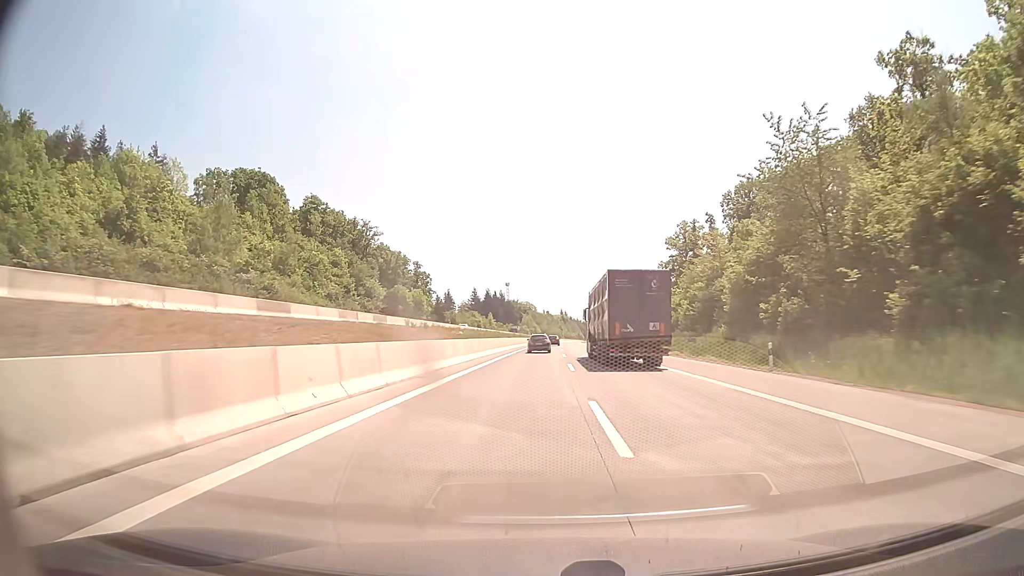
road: motorway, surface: concrete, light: Day
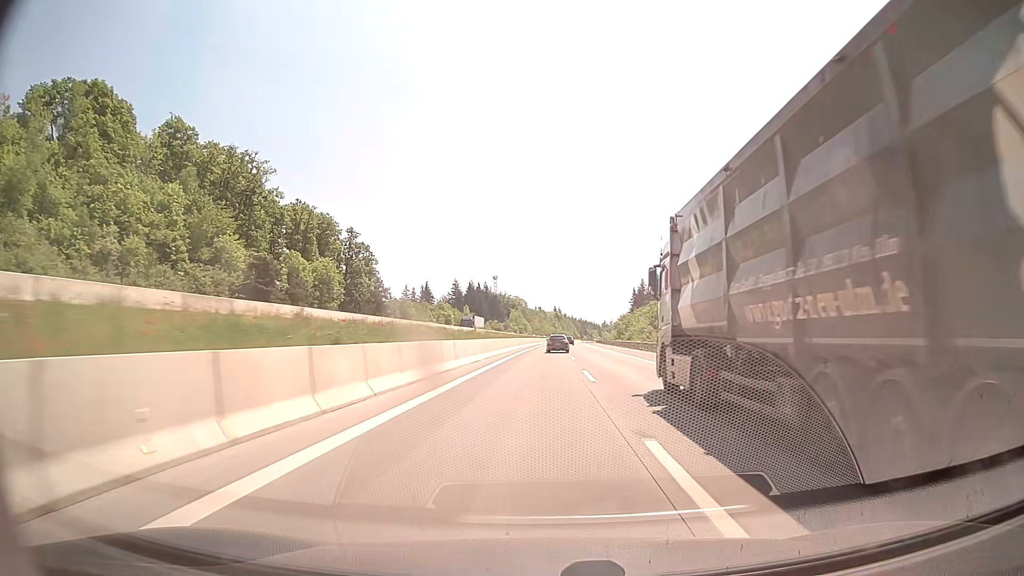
(+0.2, +59.0) m; +1°
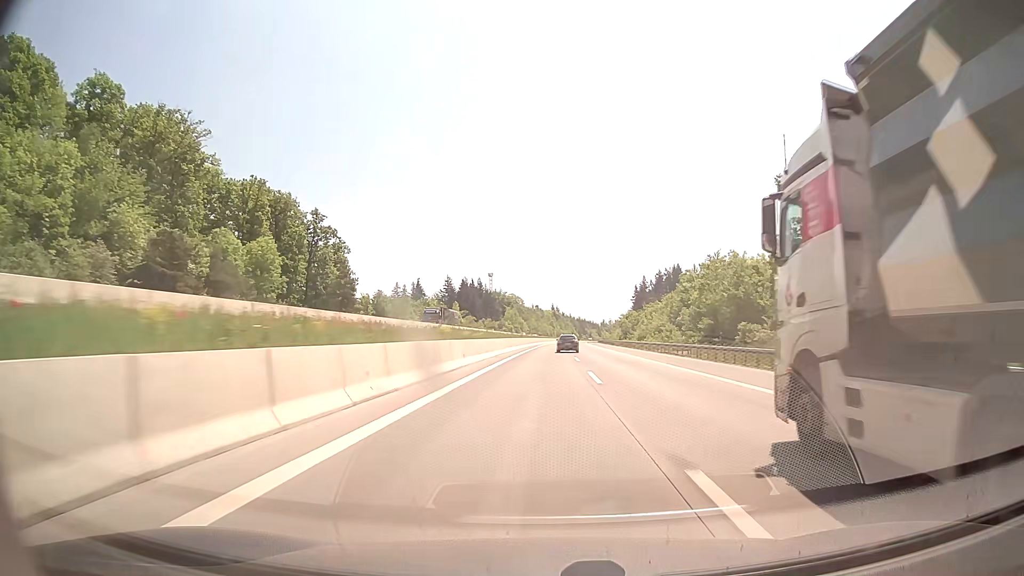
(+0.1, +19.6) m; 0°
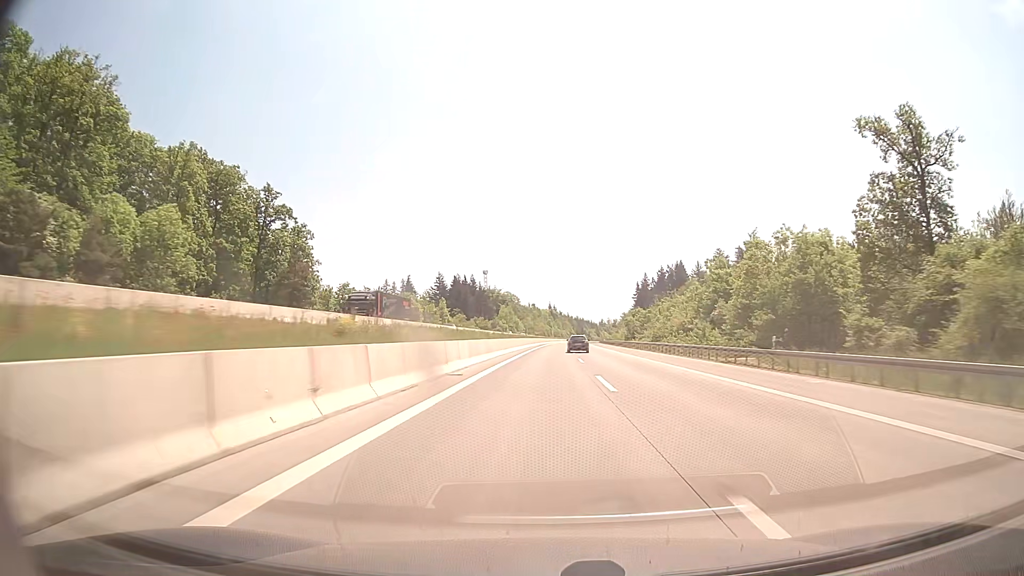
(0.0, +19.6) m; 0°
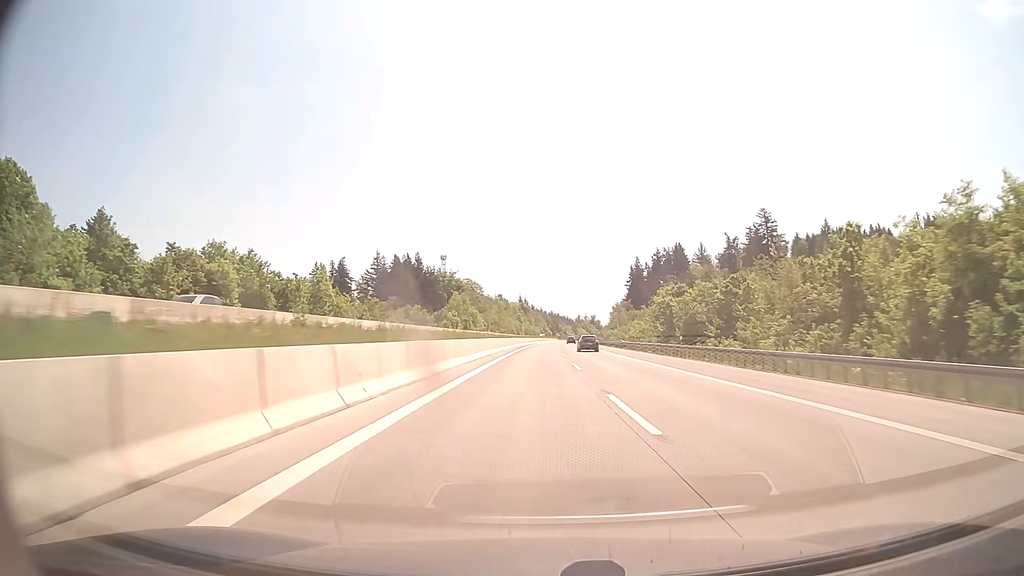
(+1.2, +79.0) m; +2°
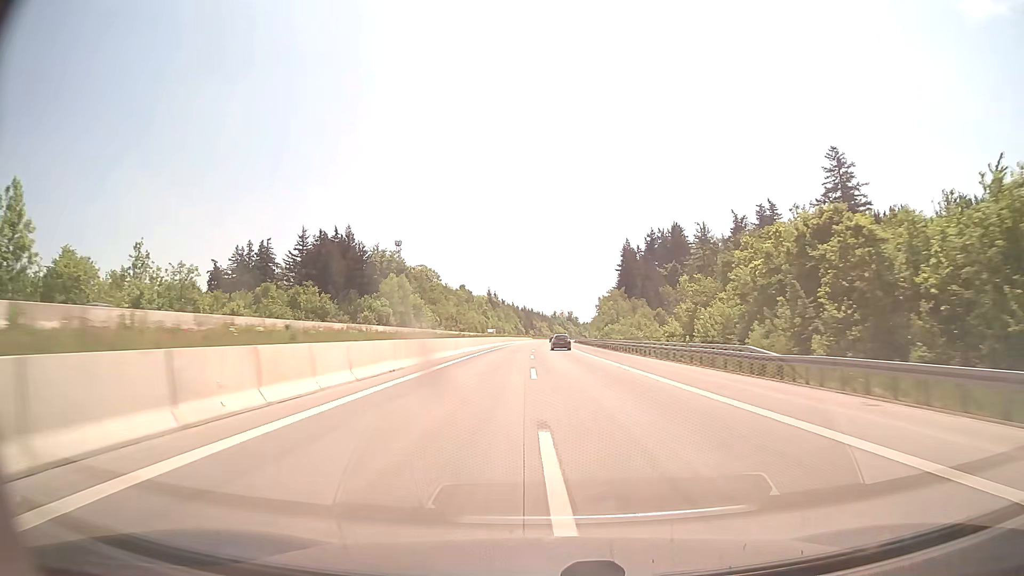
(+1.2, +59.4) m; +2°
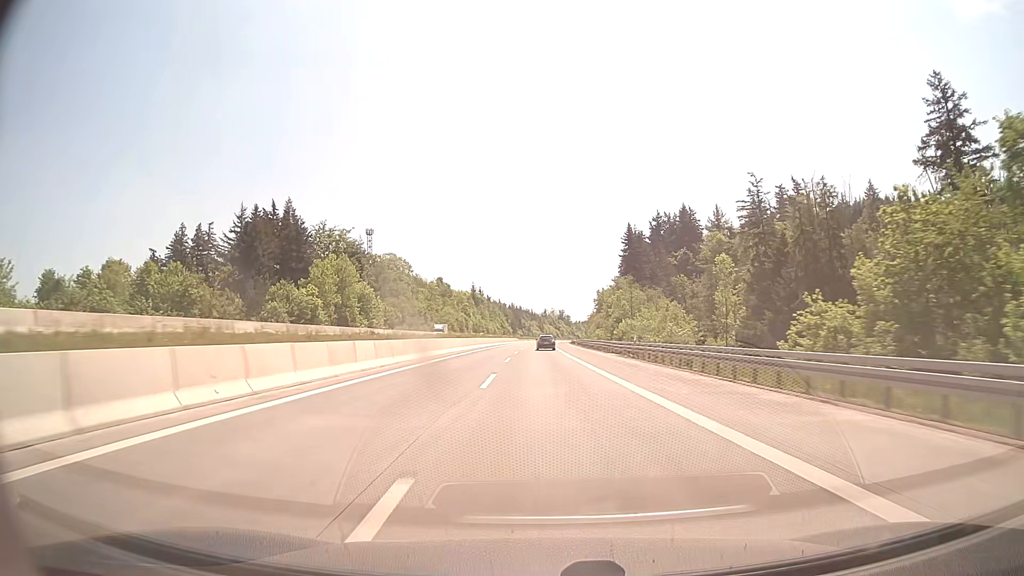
(+0.4, +39.6) m; +1°
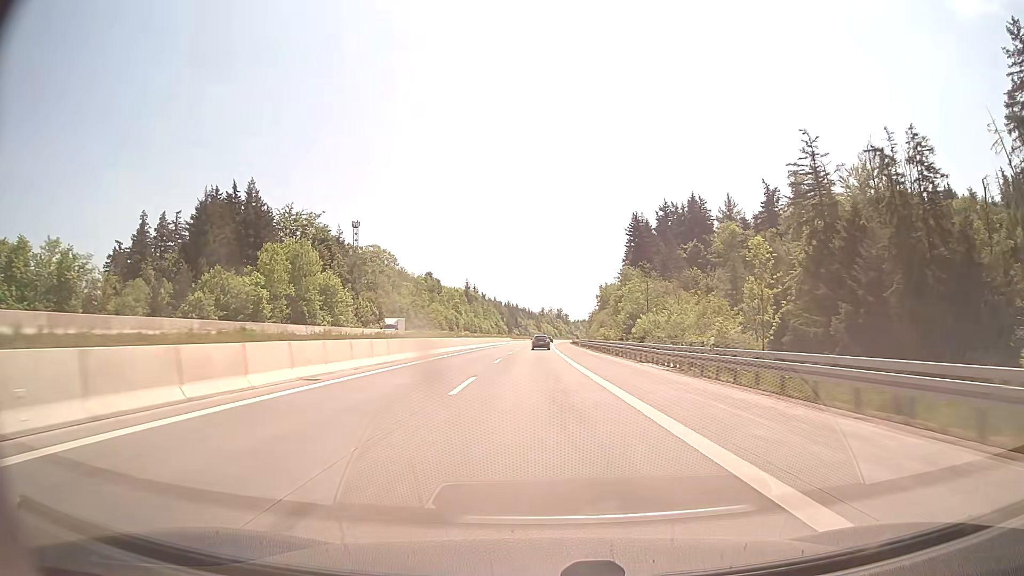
(0.0, +19.8) m; 0°
(0, +10) (0, +20) (0, +30) (0, +40) (0, +50) (0, +60) (0, +70) (0, +80) (0, +90) (0, +100) m
